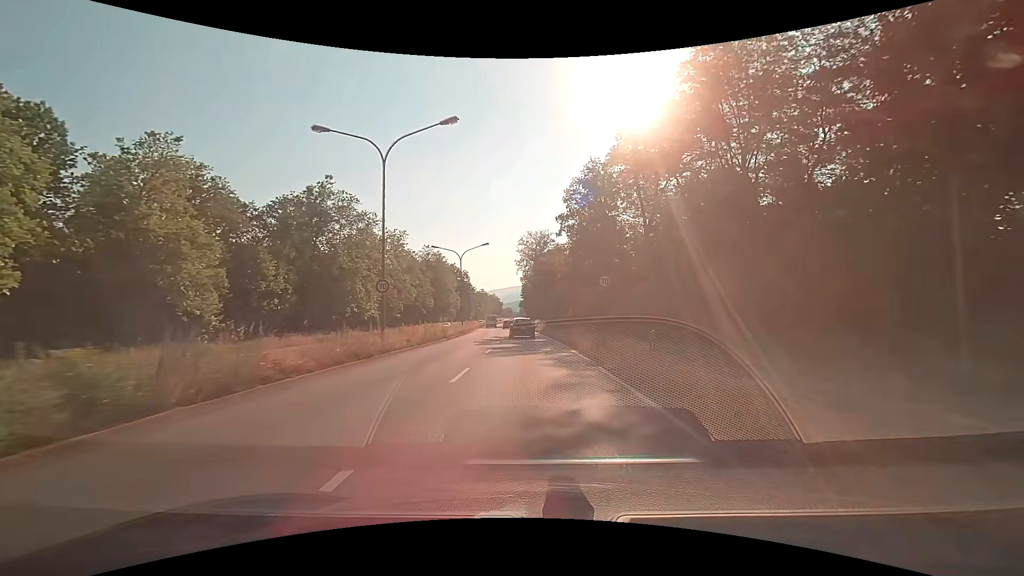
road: primary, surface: asphalt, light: Day
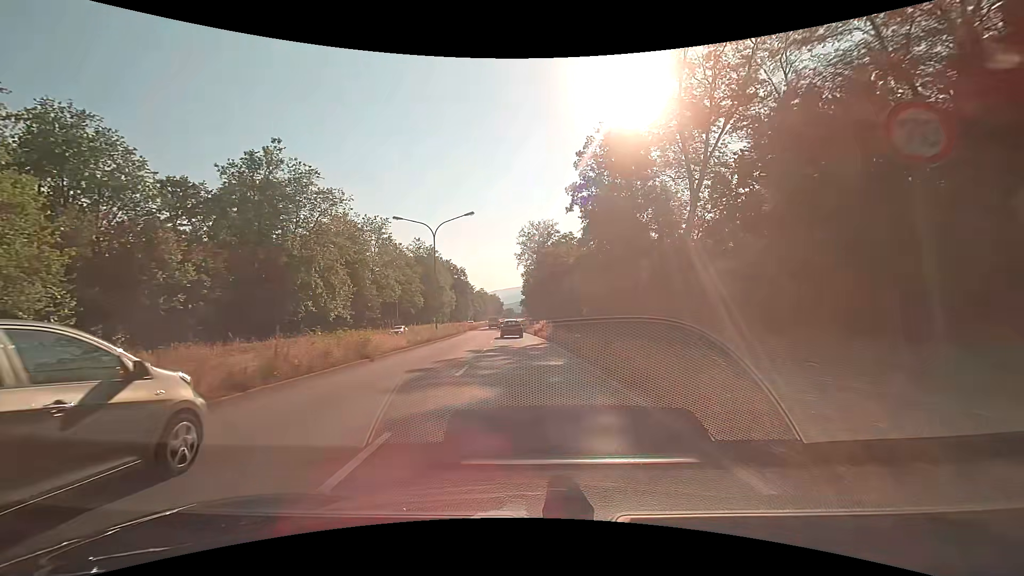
(0.0, +16.8) m; 0°
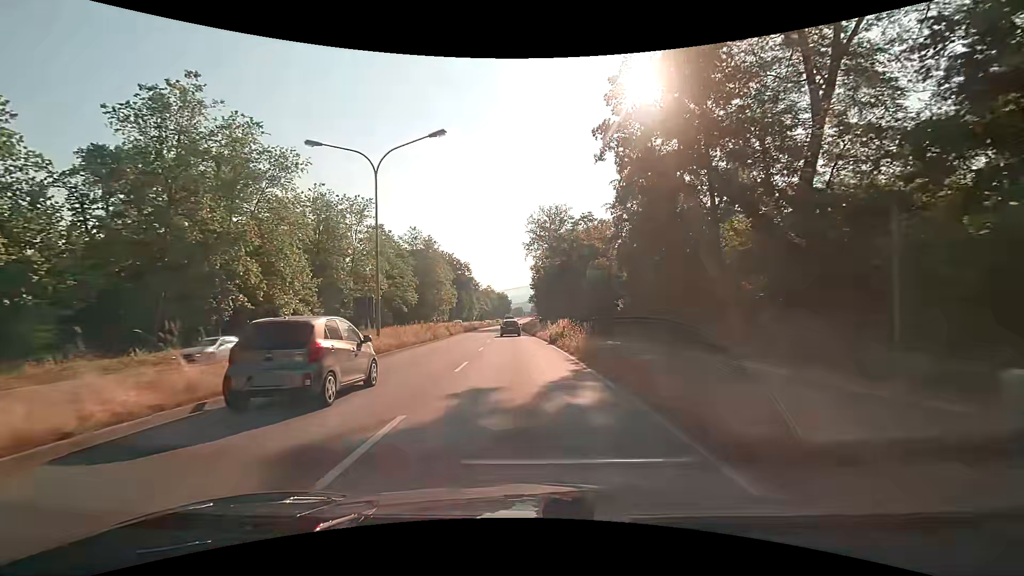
(-0.3, +17.4) m; -1°
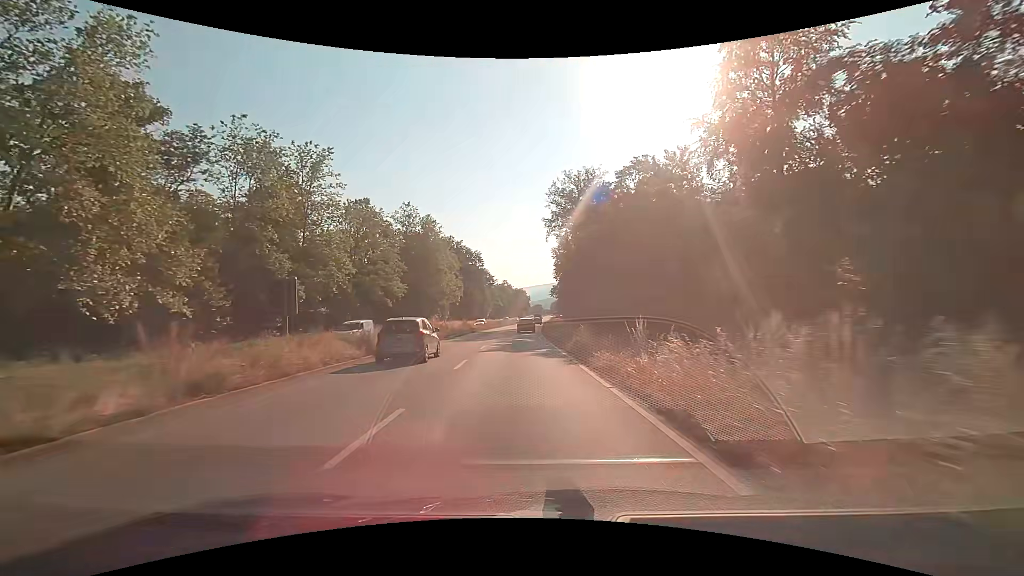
(-0.6, +27.1) m; -2°
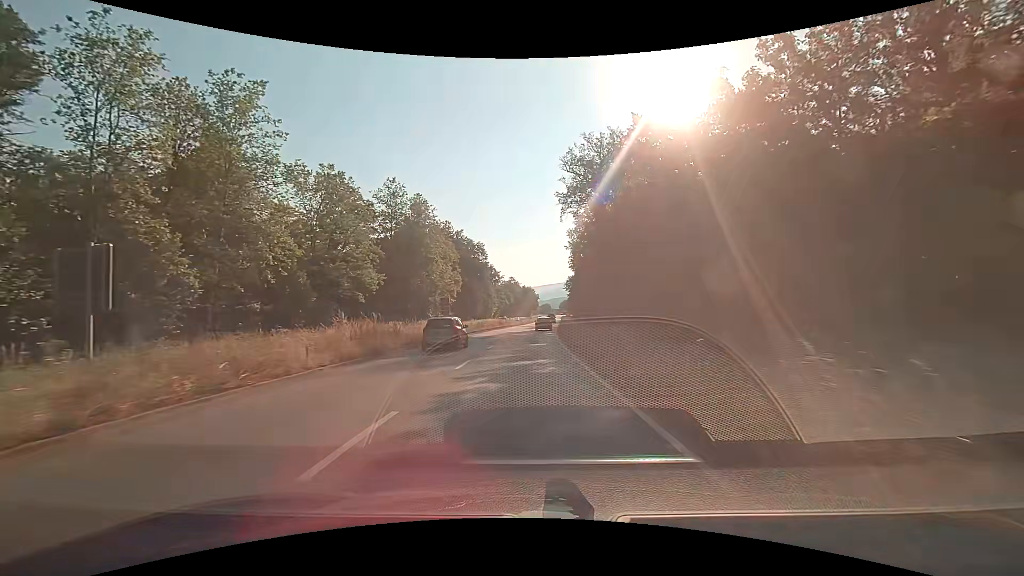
(-0.3, +18.8) m; -1°
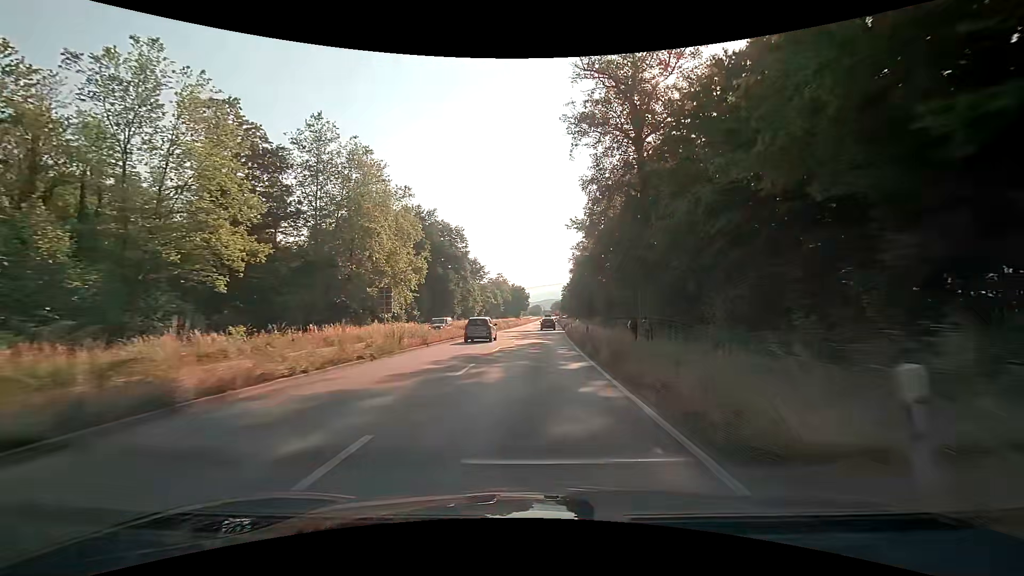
(+0.2, +29.1) m; +1°
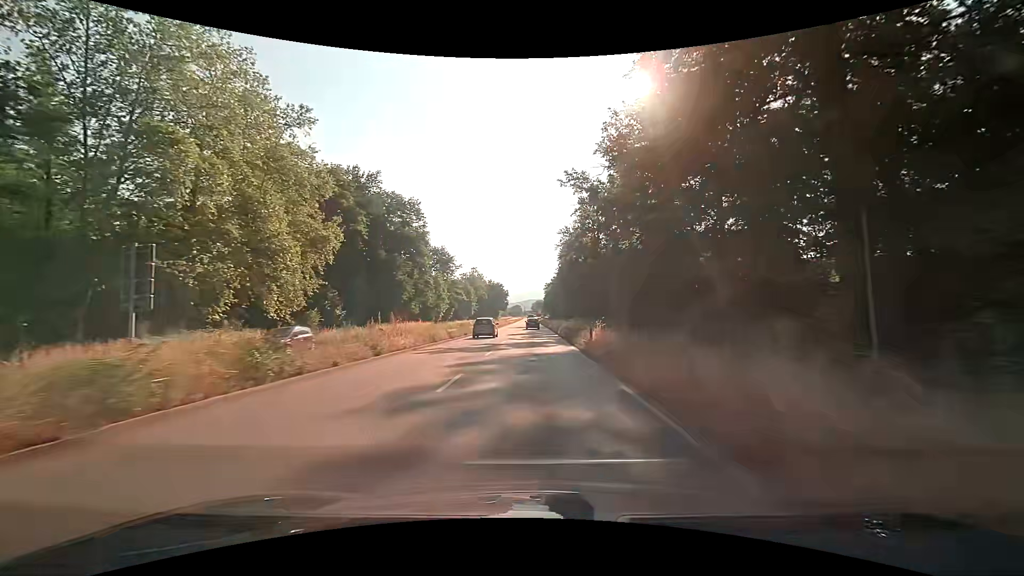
(+0.9, +30.1) m; +3°
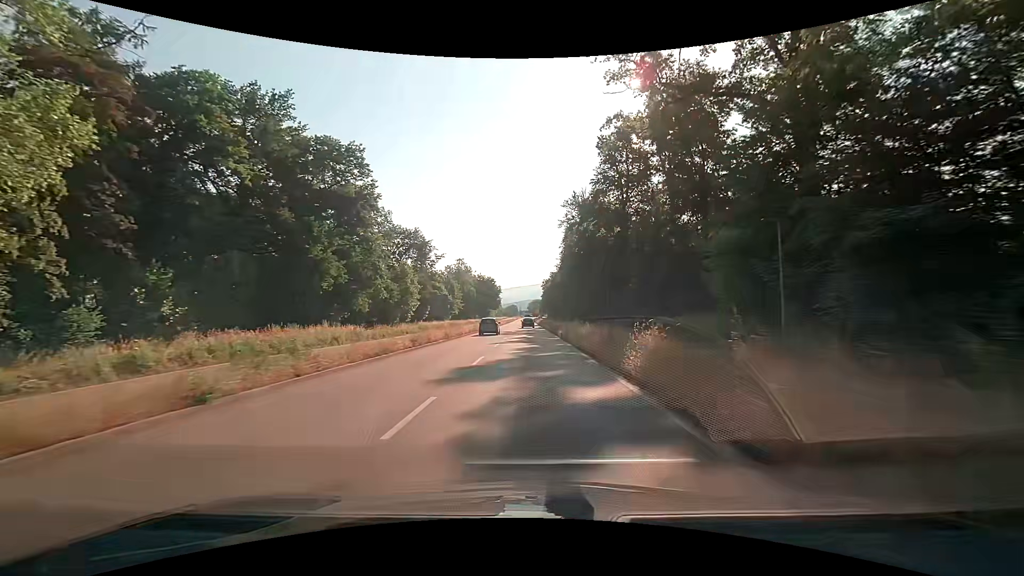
(+0.2, +31.1) m; 0°
(0, +10) (0, +20) (0, +30) (0, +40) (0, +50) (0, +60) (0, +70) (0, +80) (0, +90) (0, +100) m
